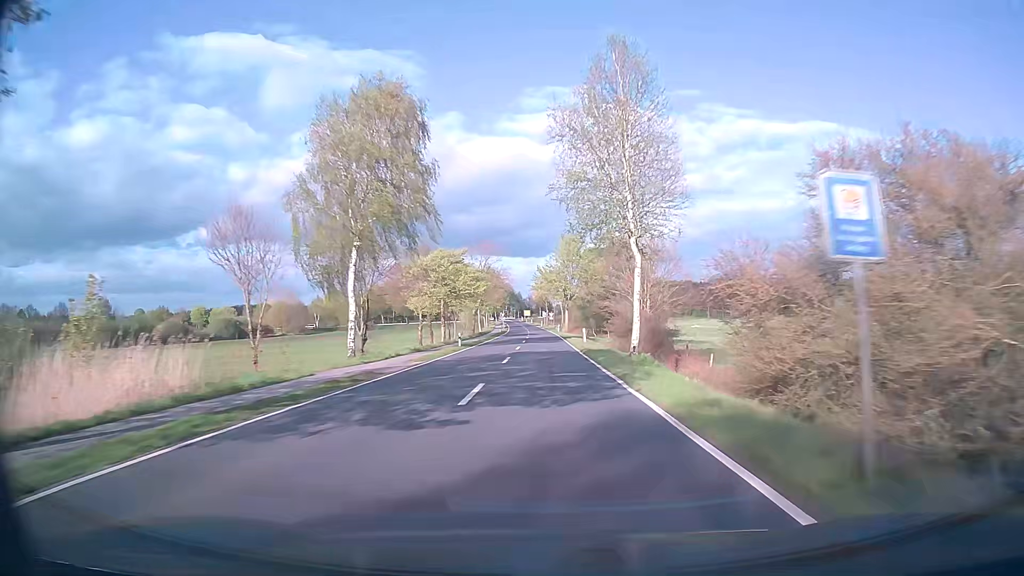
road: secondary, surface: asphalt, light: Day
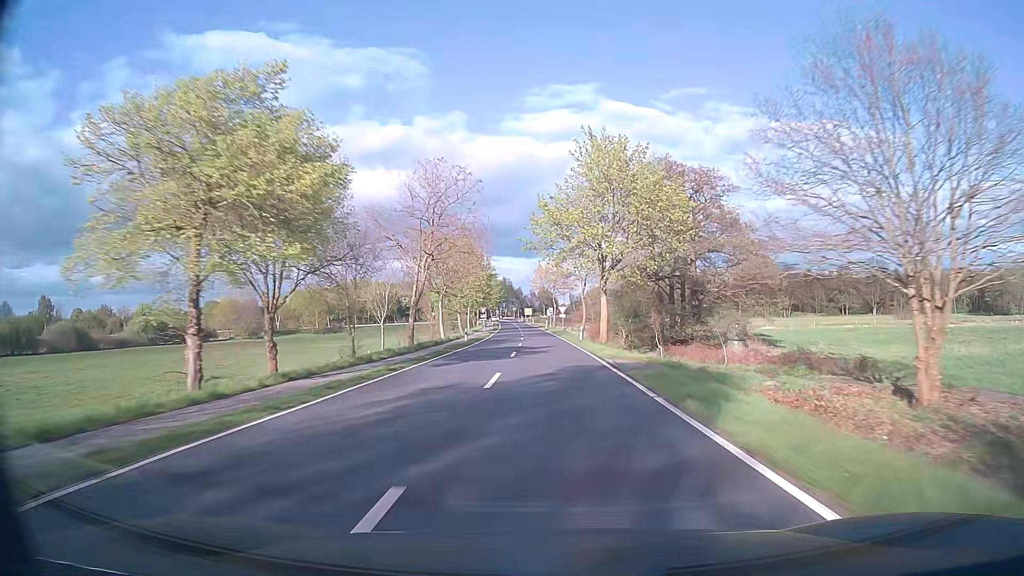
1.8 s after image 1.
(-0.2, +46.7) m; 0°
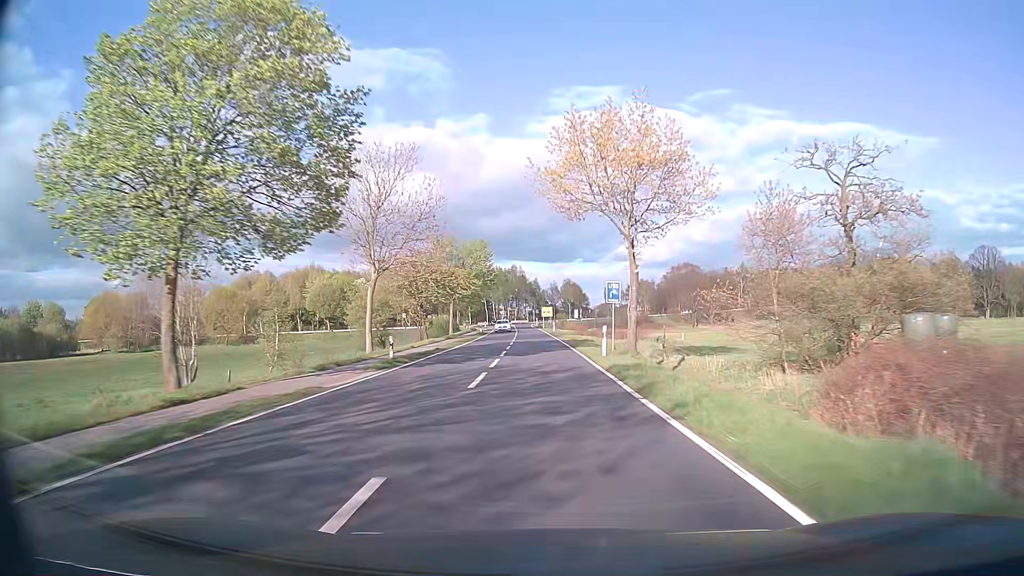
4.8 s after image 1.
(-0.7, +73.1) m; -2°
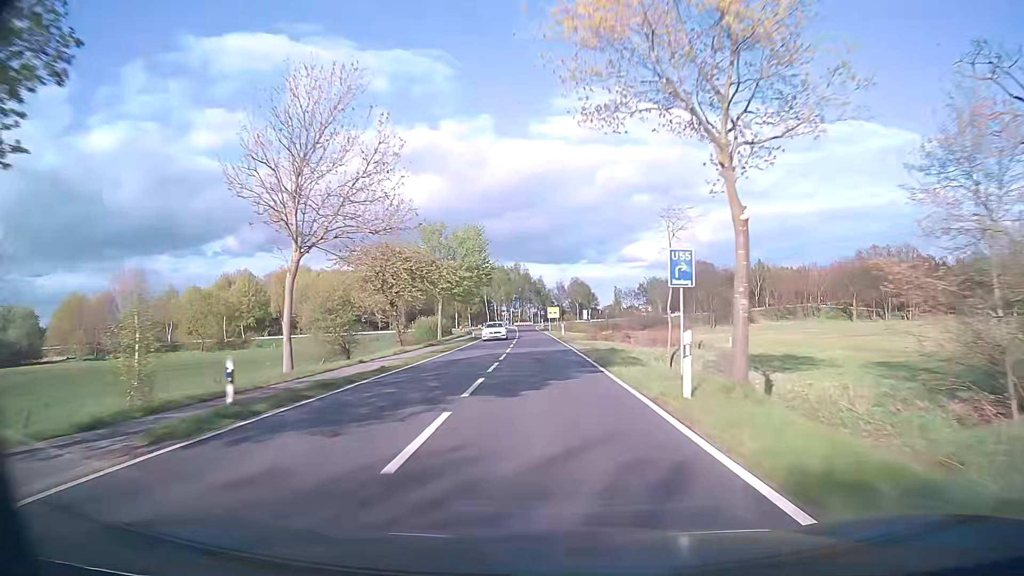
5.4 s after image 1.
(0.0, +13.8) m; 0°
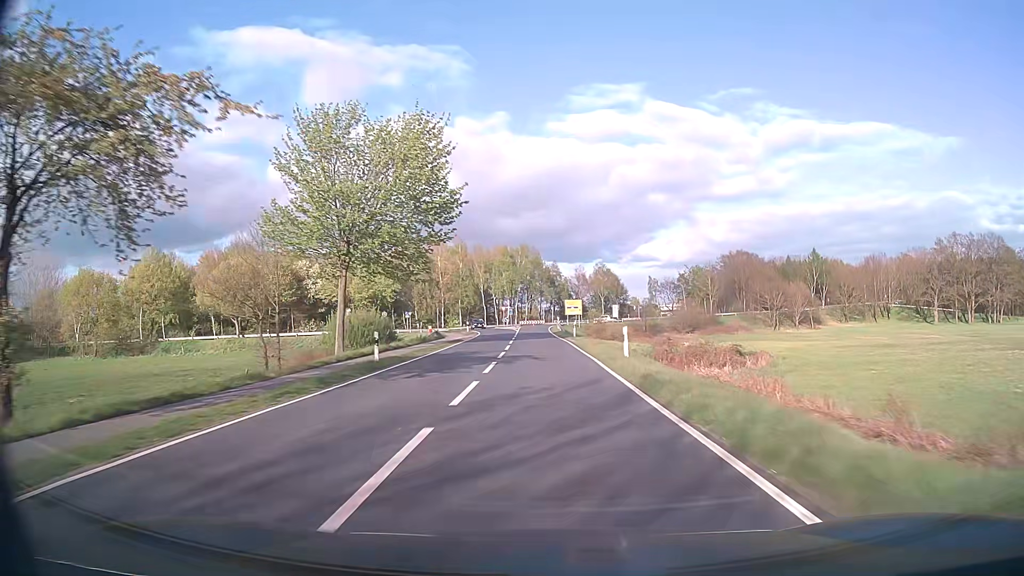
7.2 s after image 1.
(-0.3, +39.1) m; -1°
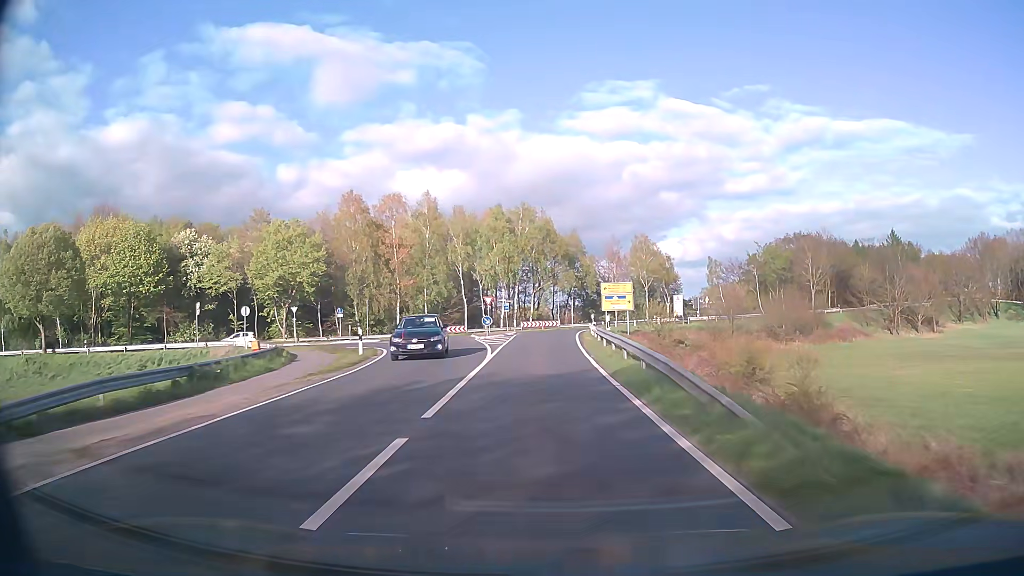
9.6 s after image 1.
(-0.4, +44.0) m; -1°
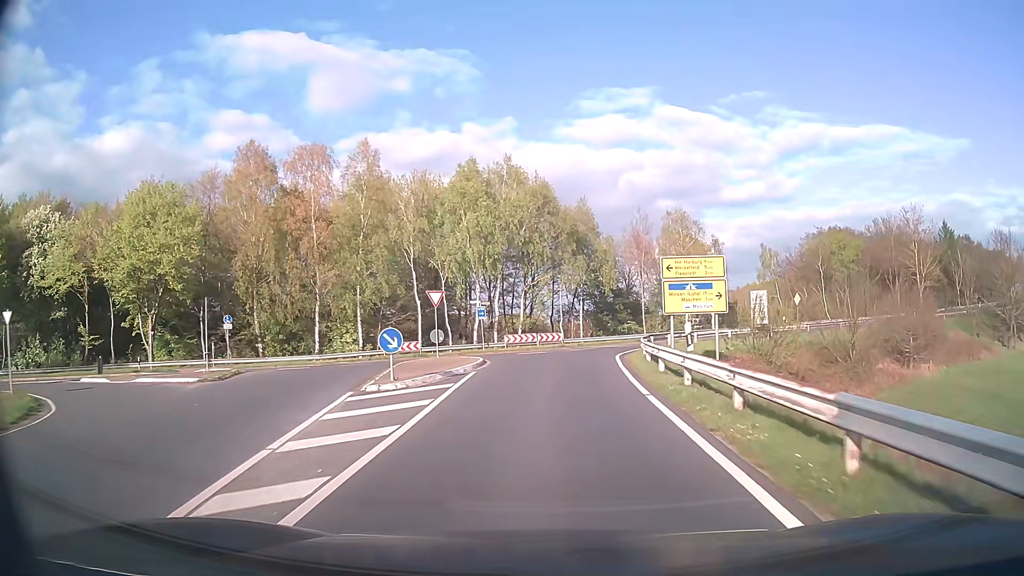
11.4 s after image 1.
(-0.1, +26.2) m; 0°
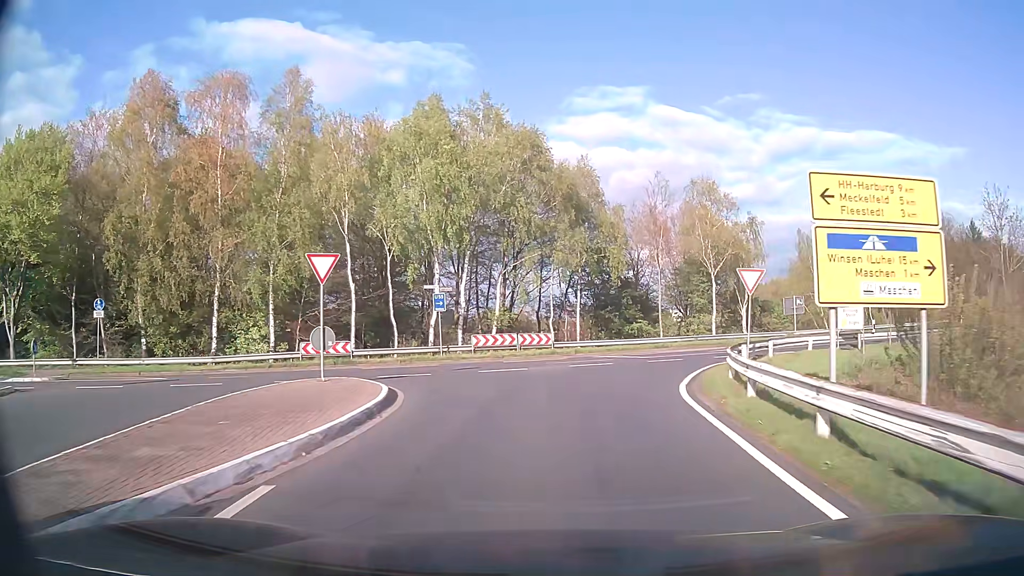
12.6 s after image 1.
(+0.1, +14.2) m; +1°
(0, +10) (-2, +20) (-11, +24) (-20, +22) (-30, +19) (-39, +15) (-48, +11) (-57, +7) (-67, +3) (-76, 0) m
